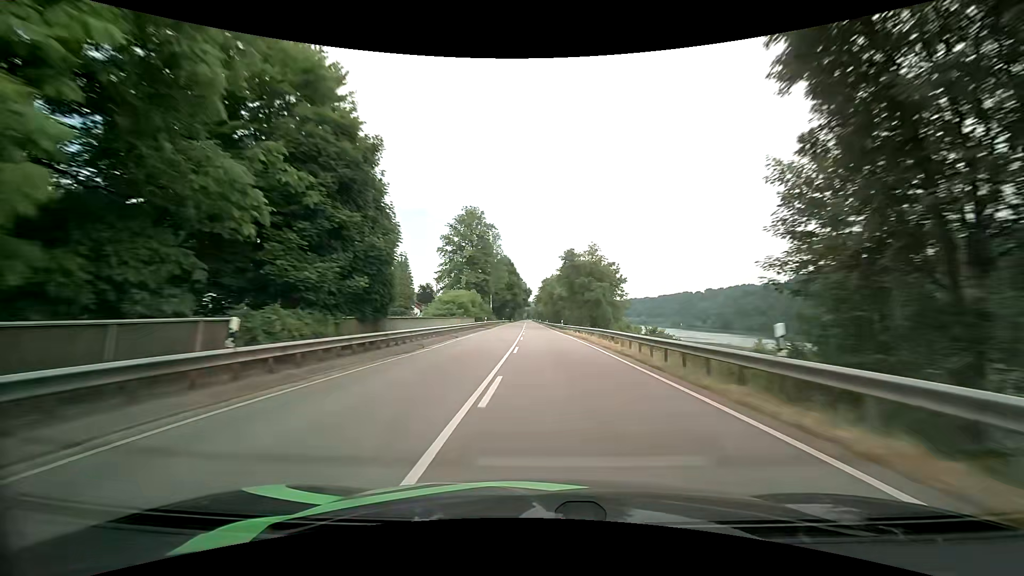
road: primary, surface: asphalt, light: Day
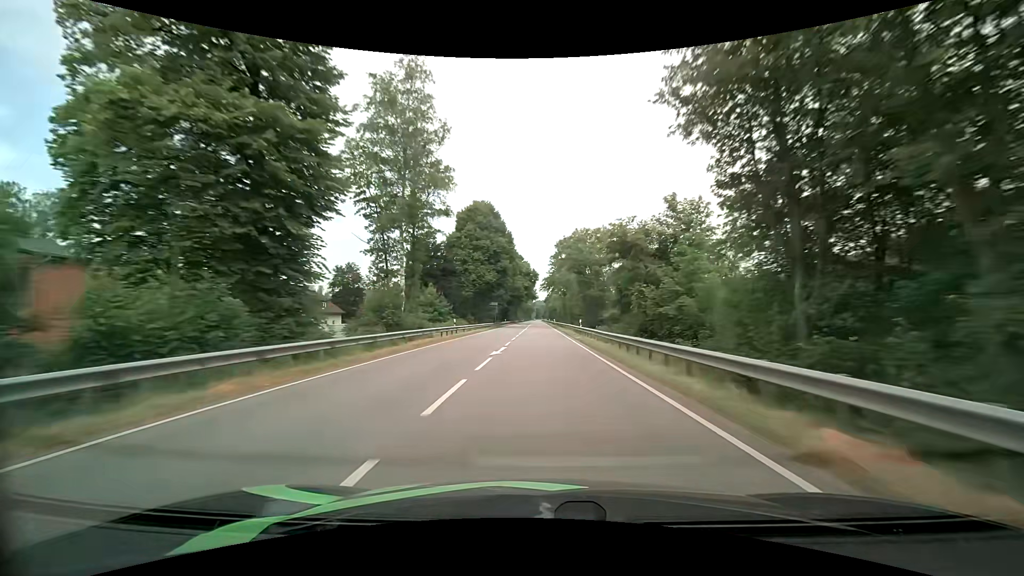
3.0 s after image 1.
(-0.6, +72.8) m; -1°
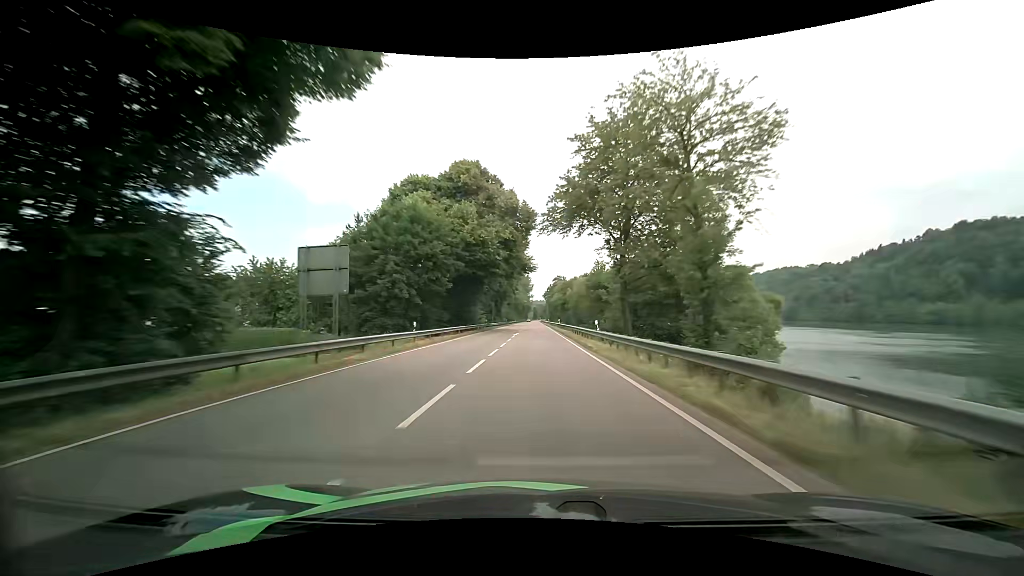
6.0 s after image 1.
(+0.1, +72.8) m; +1°
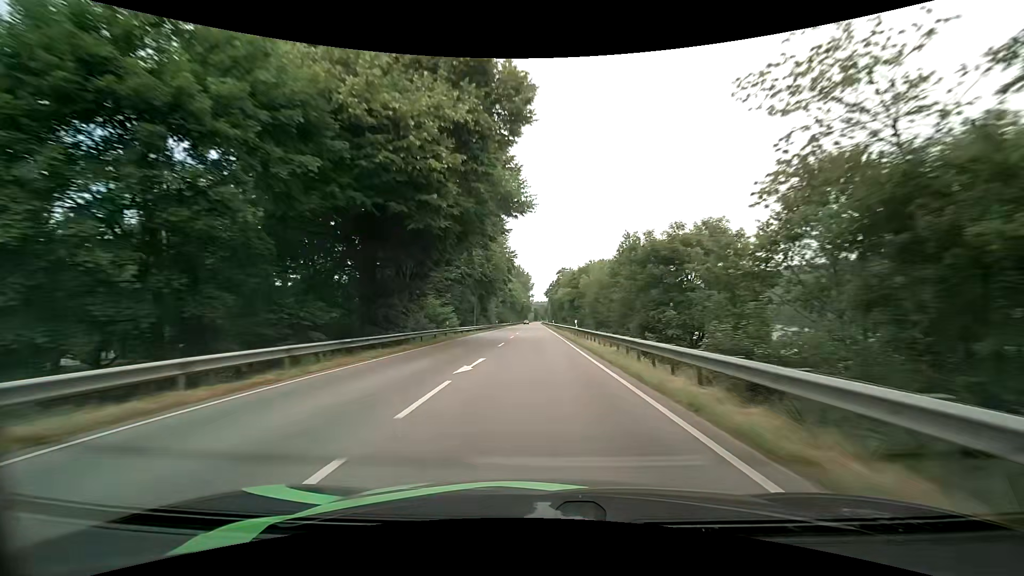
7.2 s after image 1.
(-0.1, +29.6) m; 0°
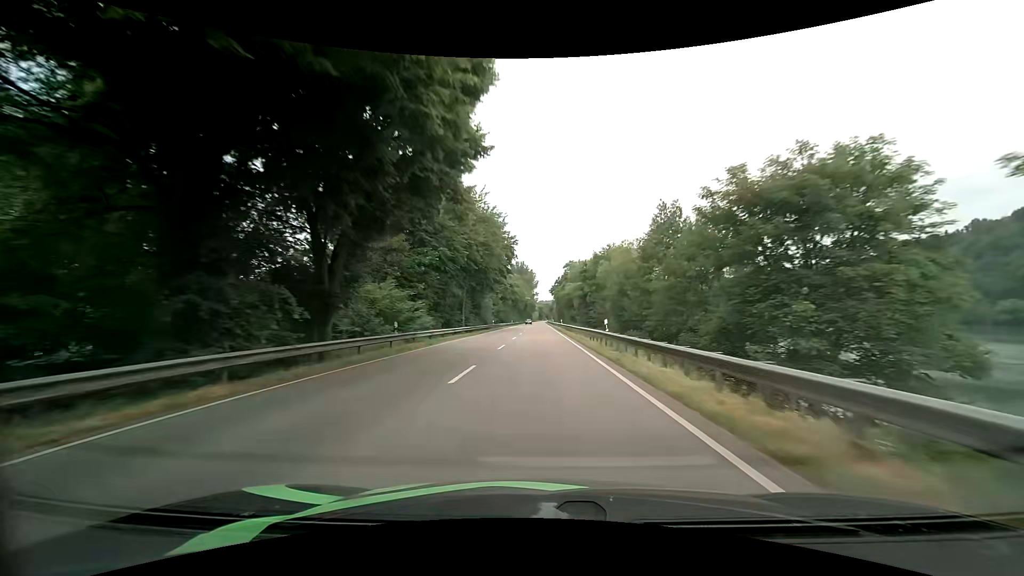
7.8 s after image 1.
(-0.1, +14.9) m; -1°
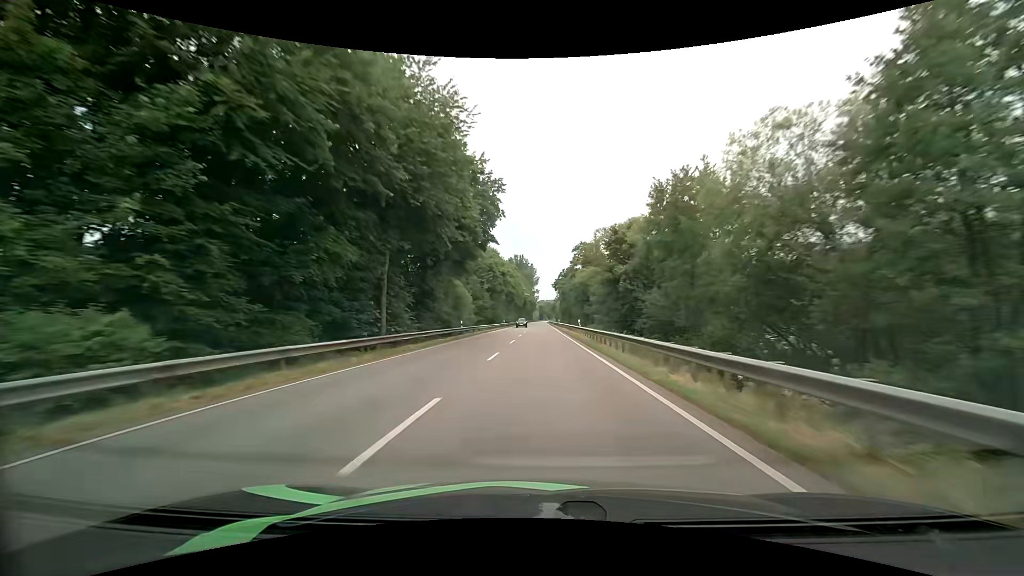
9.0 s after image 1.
(0.0, +30.1) m; 0°
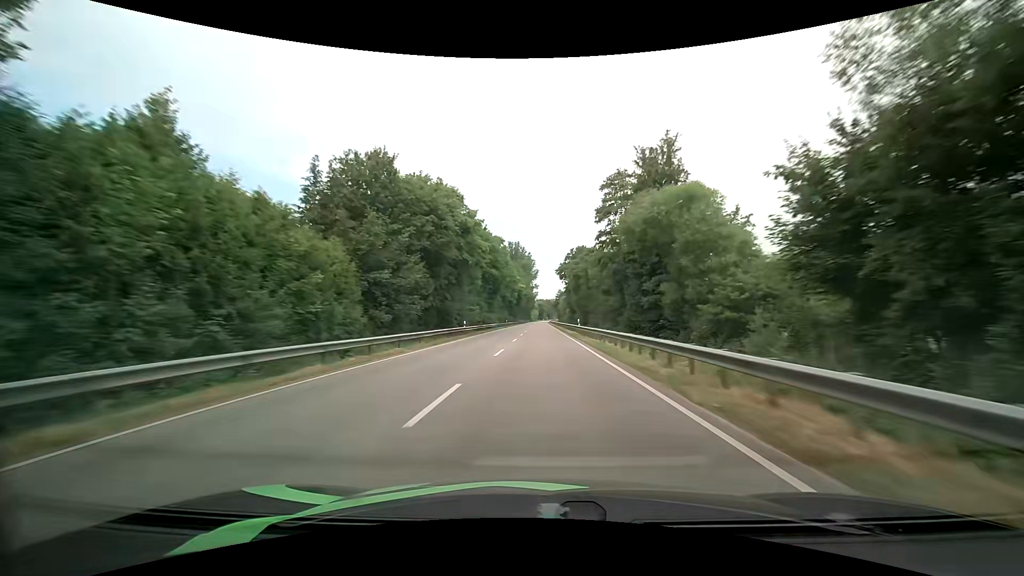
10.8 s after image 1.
(+0.2, +46.0) m; 0°
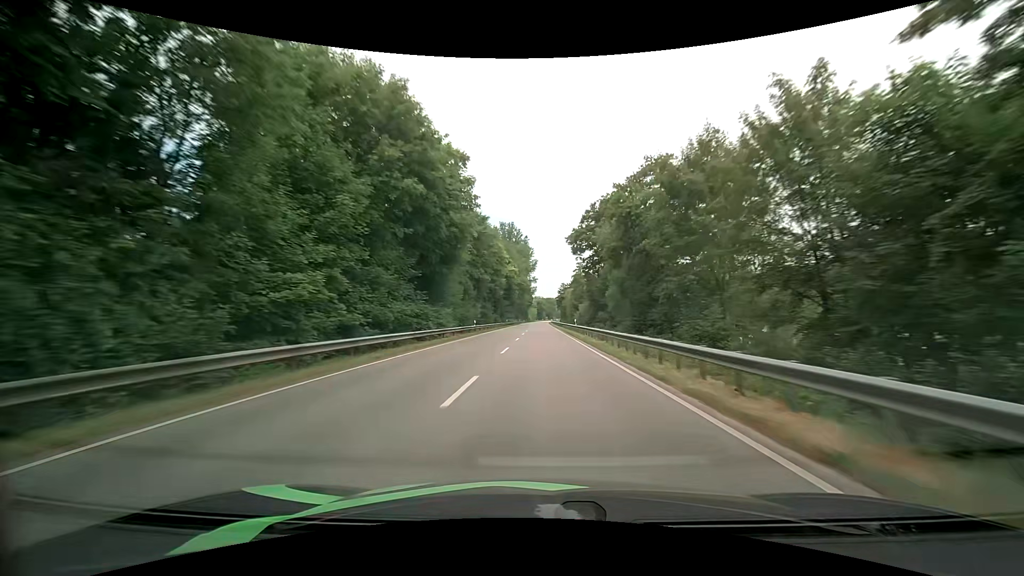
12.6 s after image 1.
(-0.2, +46.4) m; 0°
(0, +10) (0, +20) (0, +30) (0, +40) (0, +50) (0, +60) (0, +70) (0, +80) (+1, +90) (+1, +100) m
